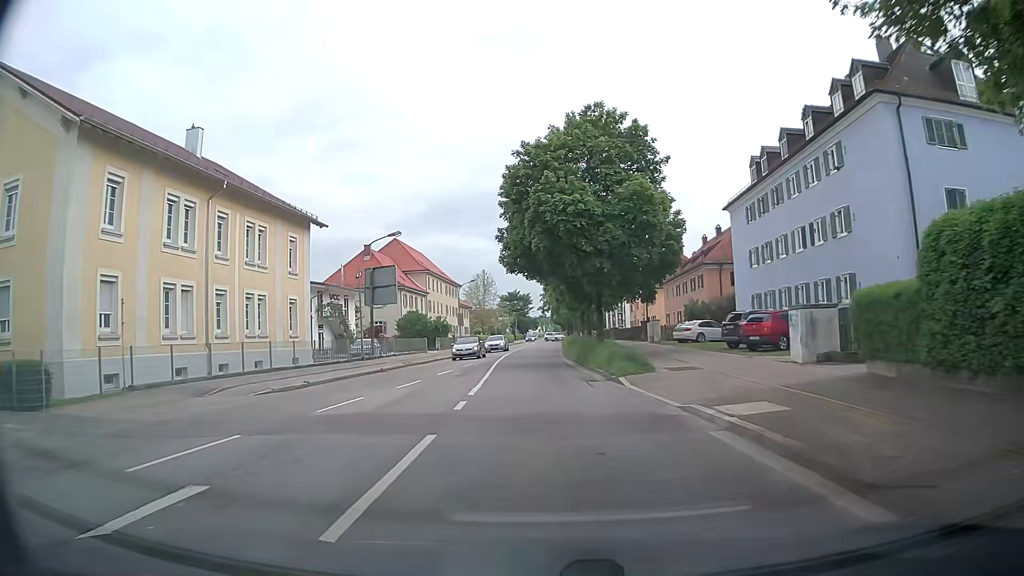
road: secondary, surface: asphalt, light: Day
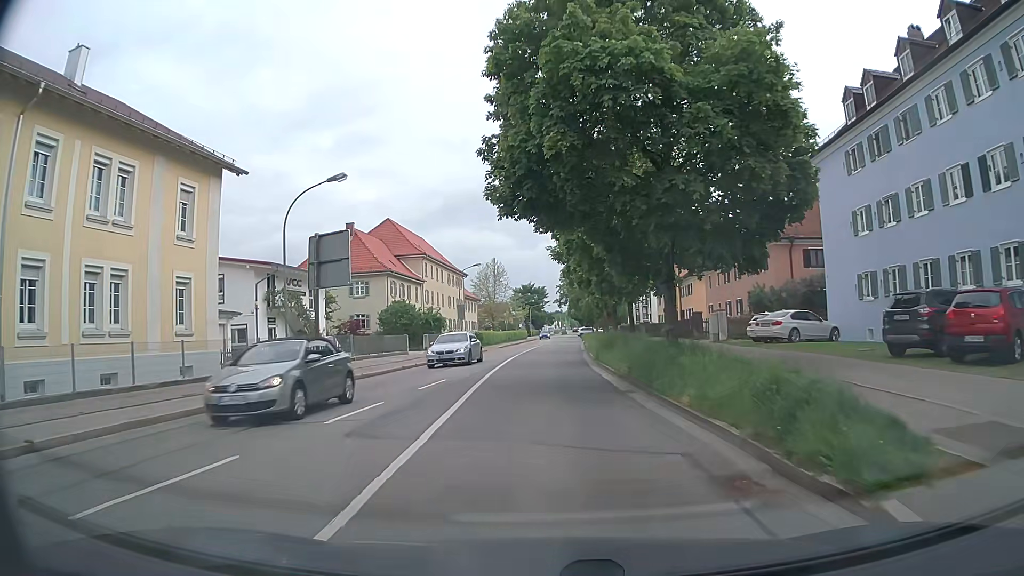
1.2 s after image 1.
(-0.2, +14.0) m; -1°
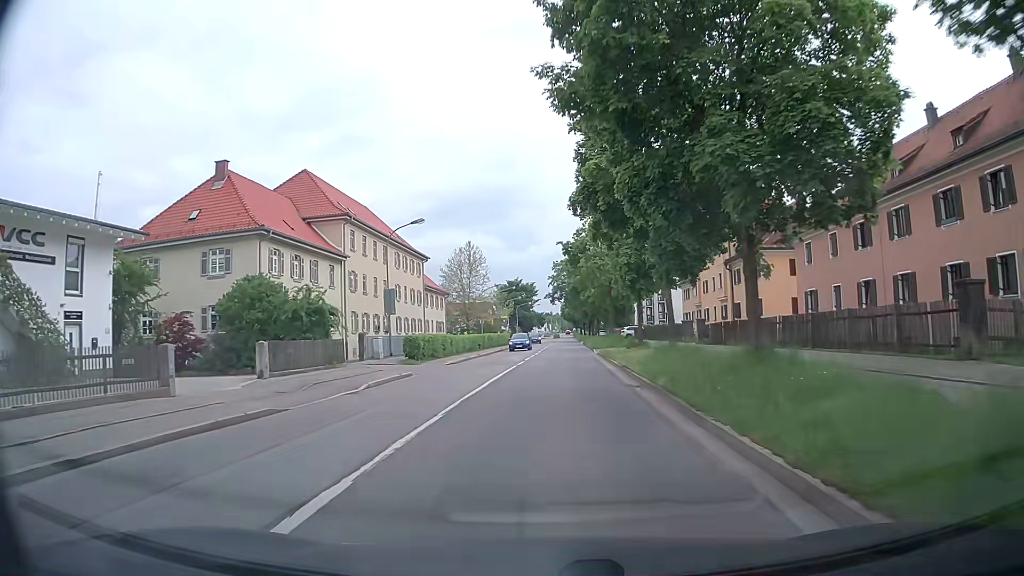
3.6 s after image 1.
(-0.2, +28.0) m; 0°
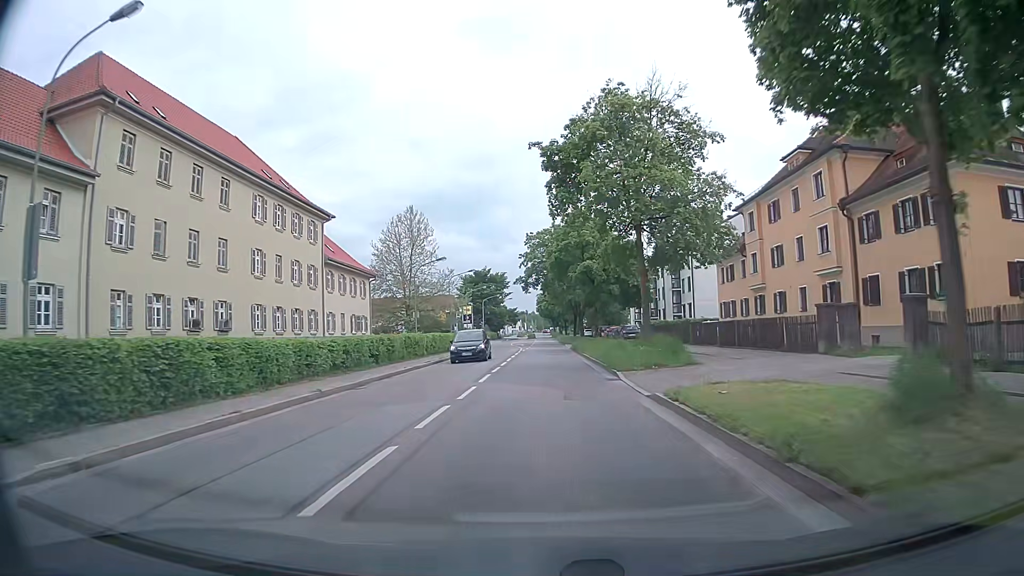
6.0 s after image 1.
(+0.8, +28.5) m; +3°
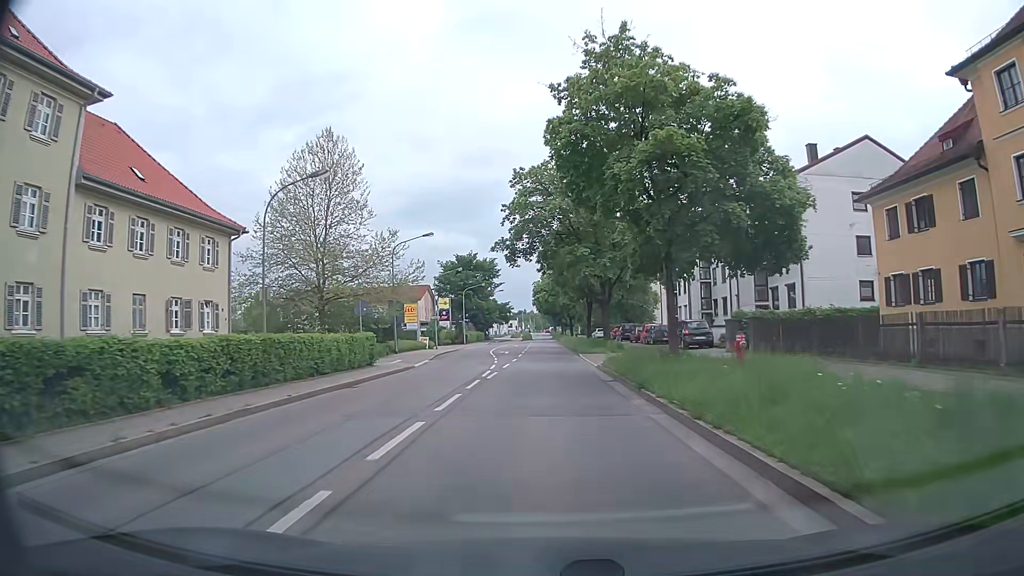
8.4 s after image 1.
(-0.1, +29.4) m; 0°
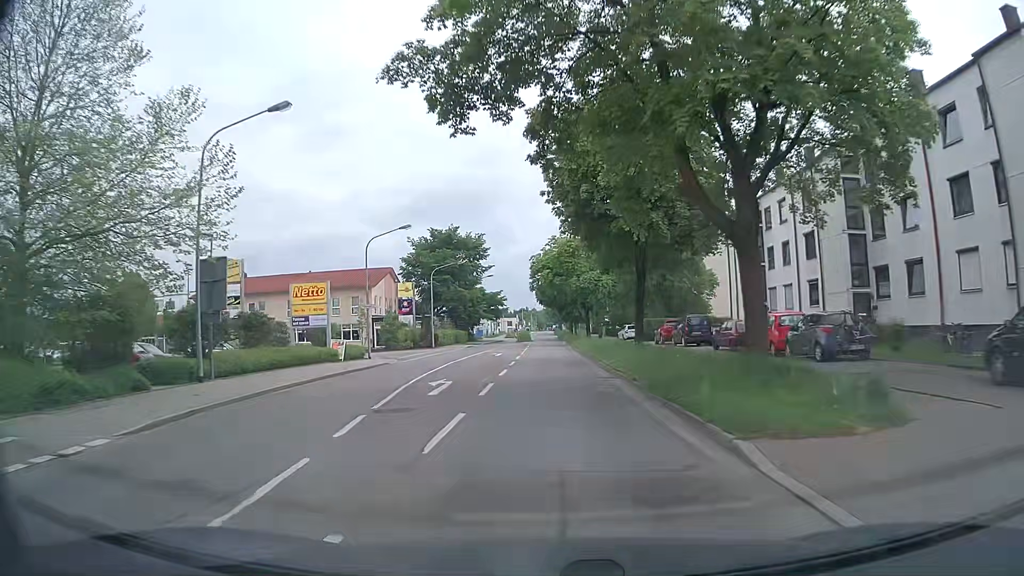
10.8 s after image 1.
(-0.1, +29.9) m; -1°
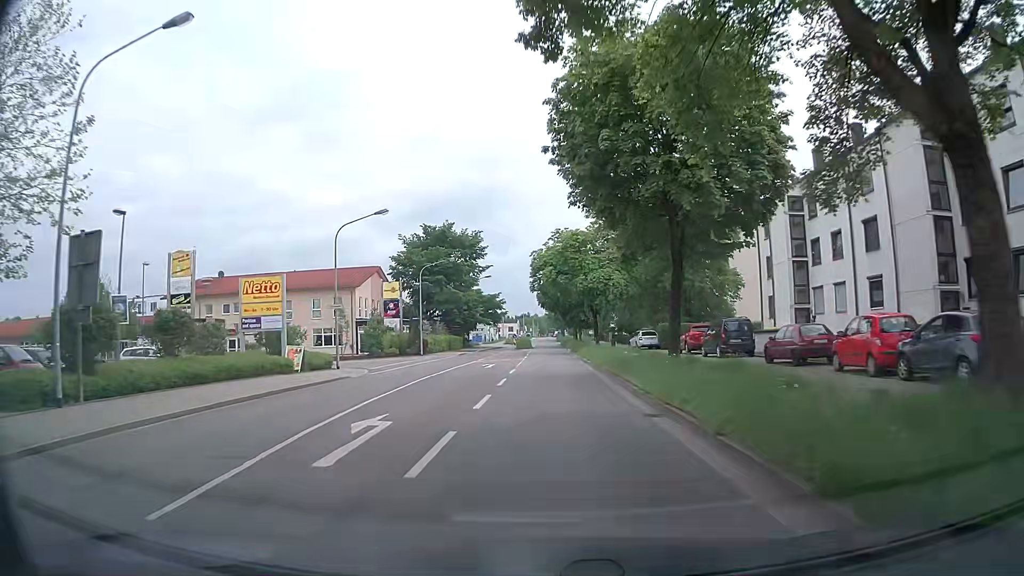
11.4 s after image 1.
(0.0, +7.4) m; 0°
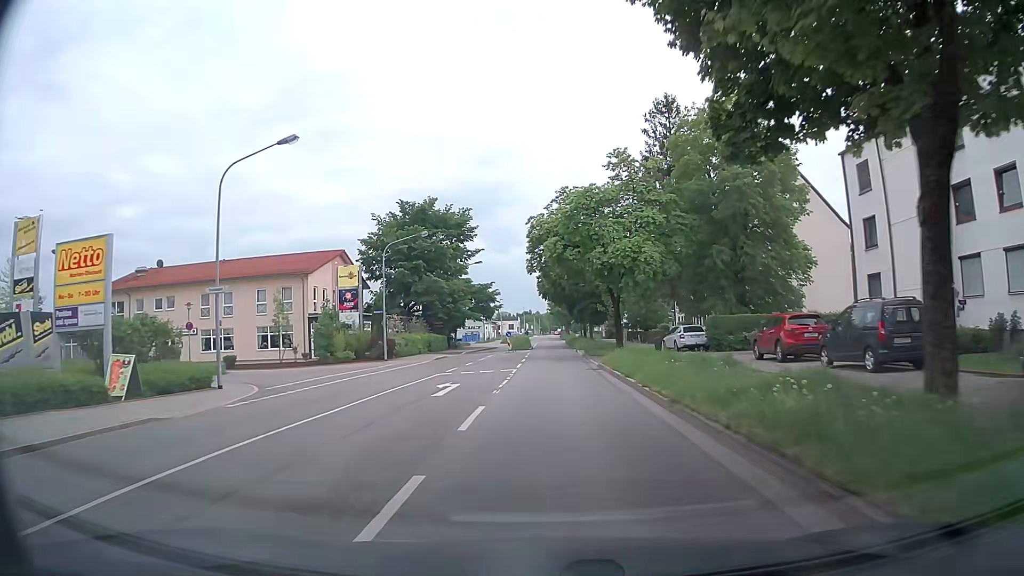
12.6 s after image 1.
(0.0, +14.8) m; +1°
(0, +10) (0, +20) (0, +30) (0, +40) (0, +50) (0, +60) (0, +70) (0, +80) (0, +90) (0, +100) m
